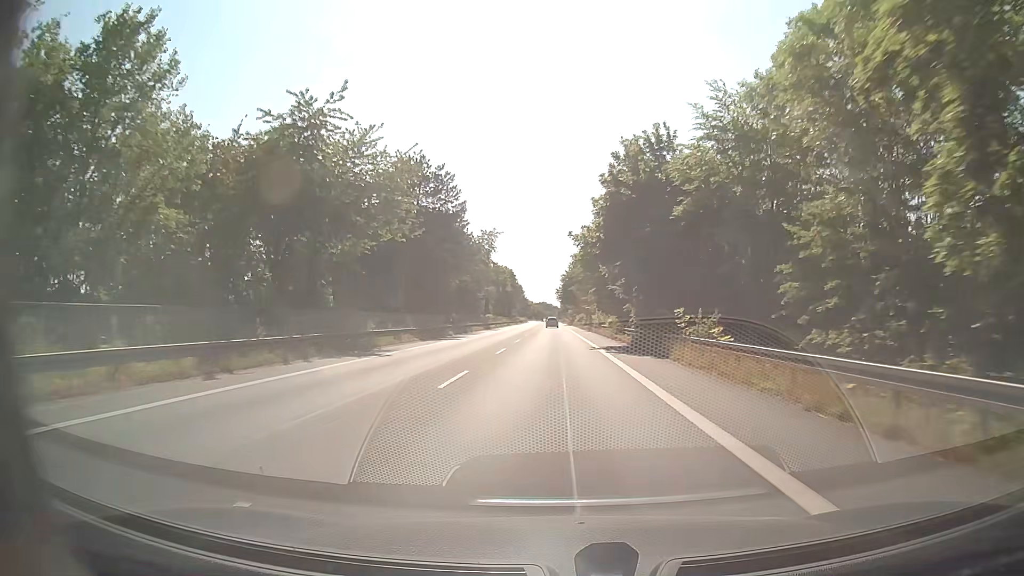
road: secondary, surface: asphalt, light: Day
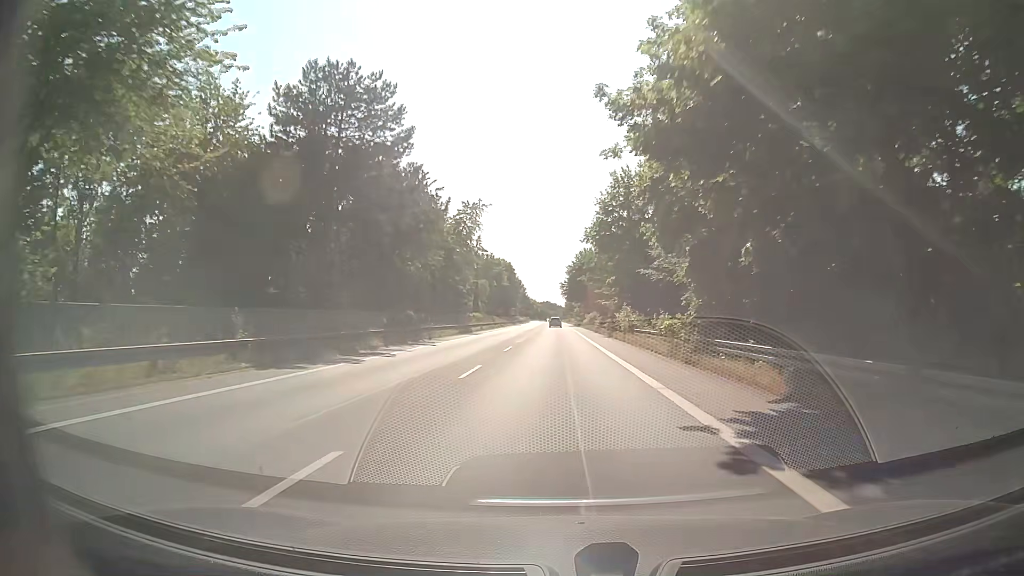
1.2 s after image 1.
(-0.1, +22.9) m; 0°
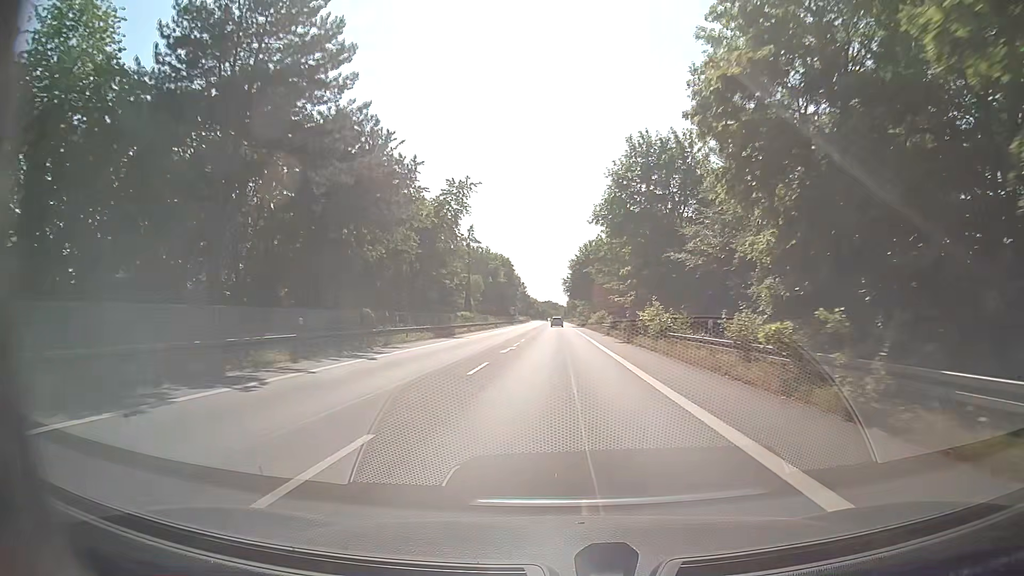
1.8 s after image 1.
(0.0, +11.5) m; 0°
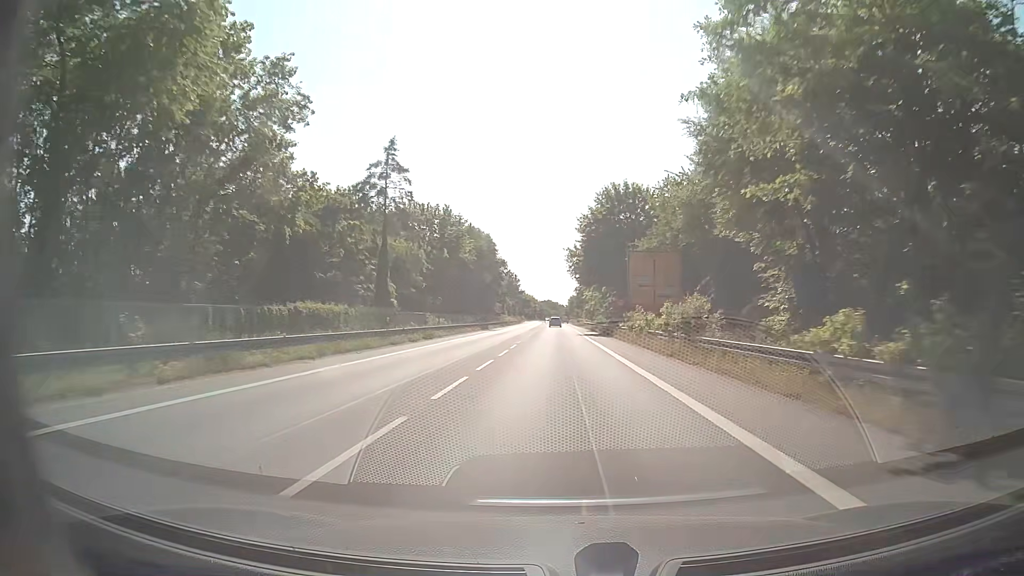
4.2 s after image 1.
(-0.3, +45.8) m; 0°
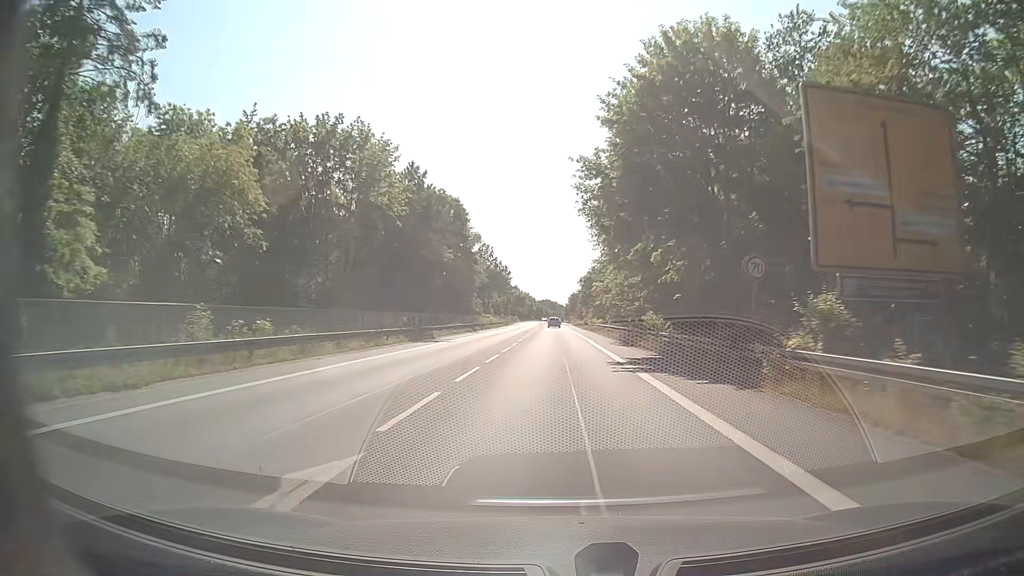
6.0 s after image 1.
(-0.1, +34.4) m; 0°
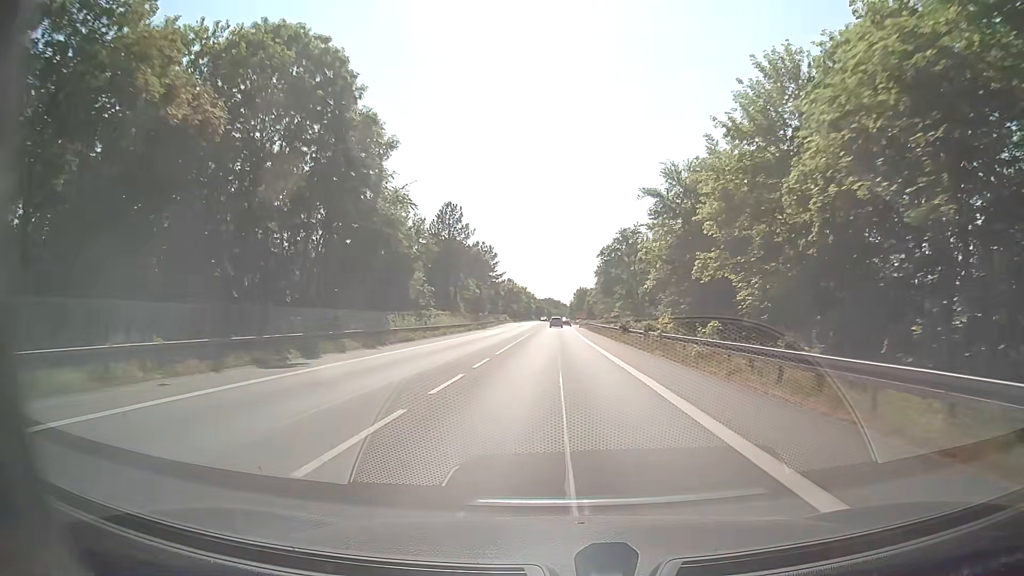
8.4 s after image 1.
(0.0, +45.8) m; 0°
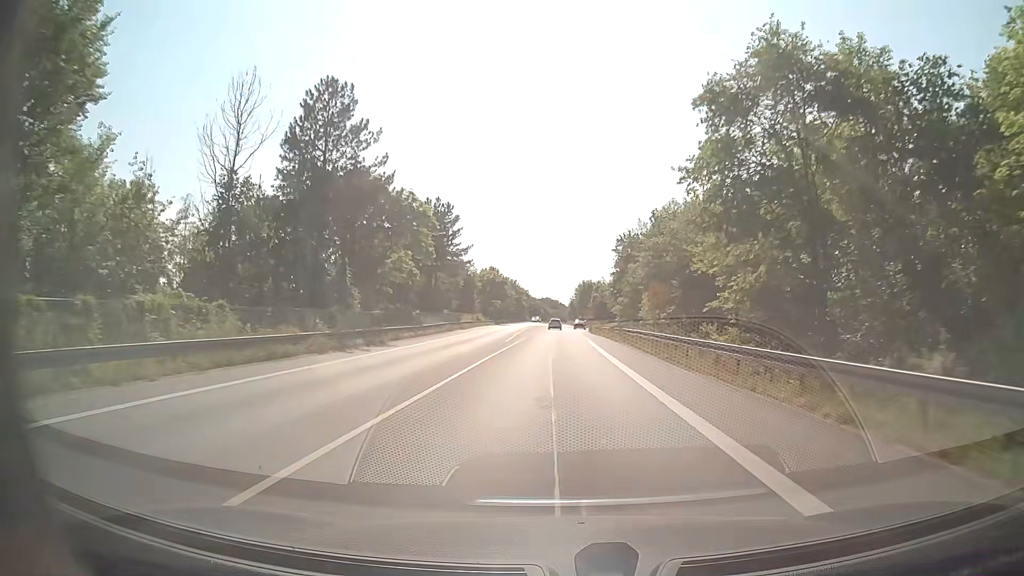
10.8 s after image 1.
(0.0, +45.9) m; 0°
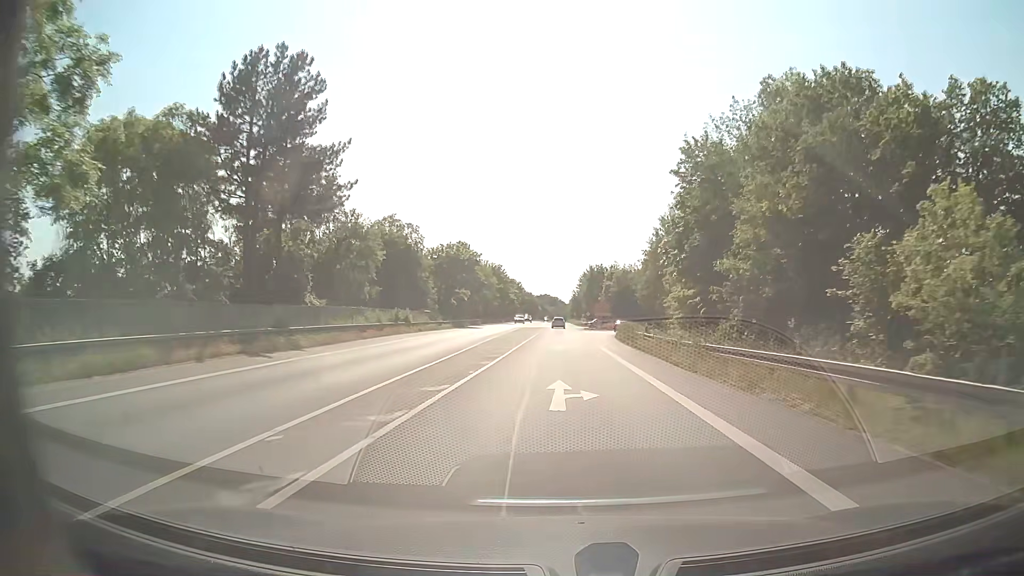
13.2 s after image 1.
(-0.1, +45.9) m; 0°
(0, +10) (0, +20) (0, +30) (0, +40) (0, +50) (0, +60) (0, +70) (0, +80) (0, +90) (0, +100) m
